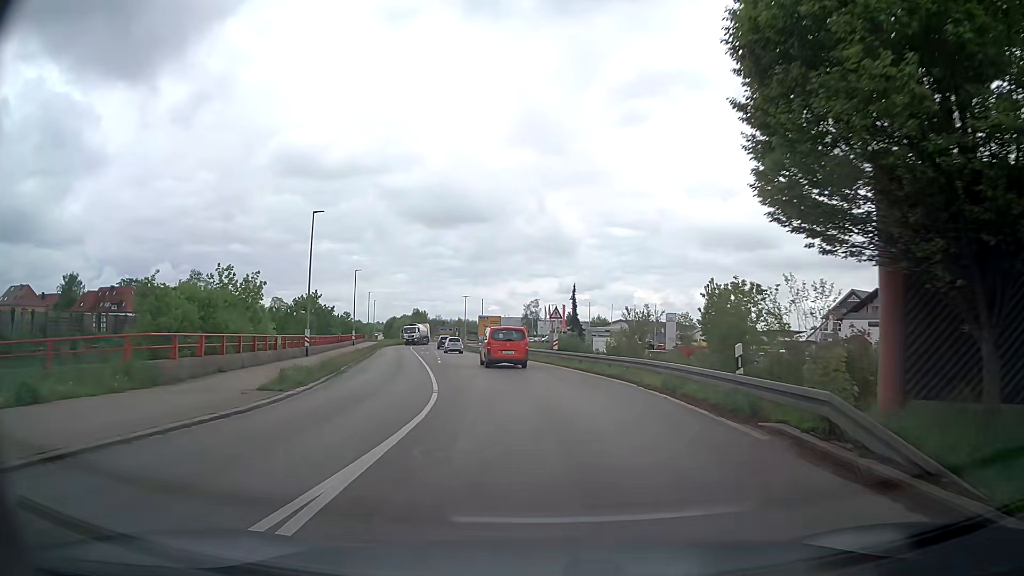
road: secondary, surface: asphalt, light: Day
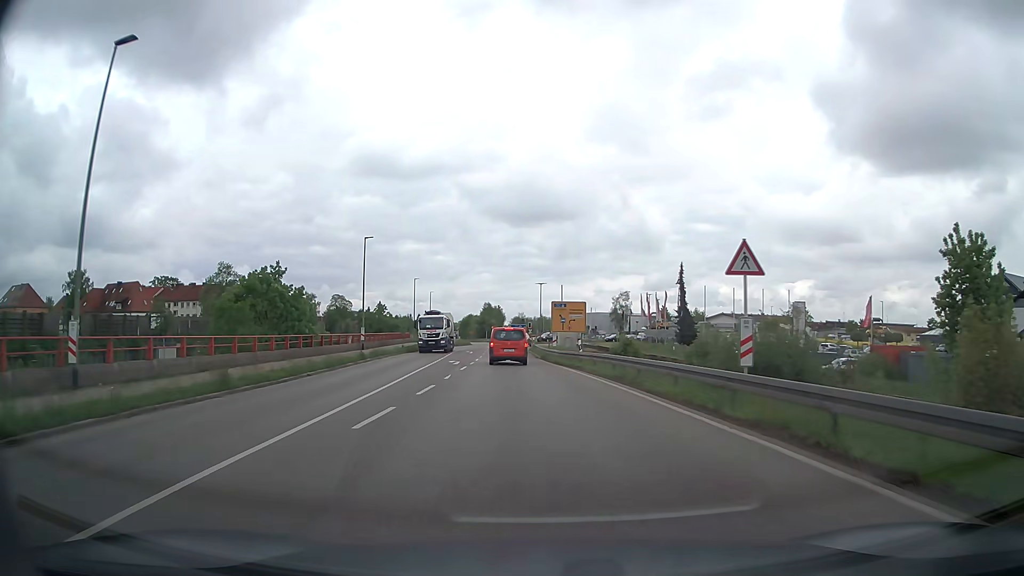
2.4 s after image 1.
(-1.4, +27.7) m; -7°
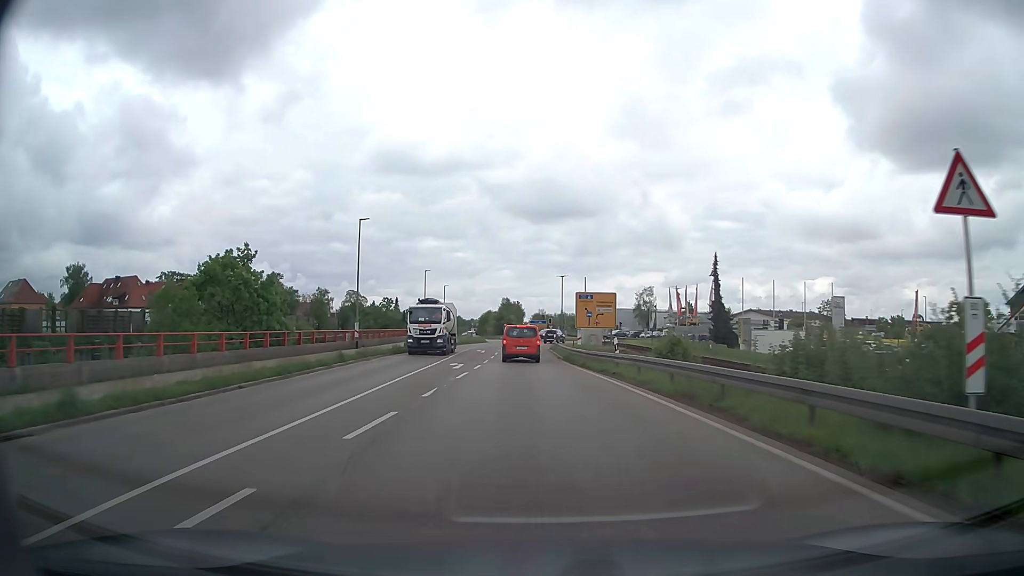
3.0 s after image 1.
(-0.1, +7.4) m; -2°
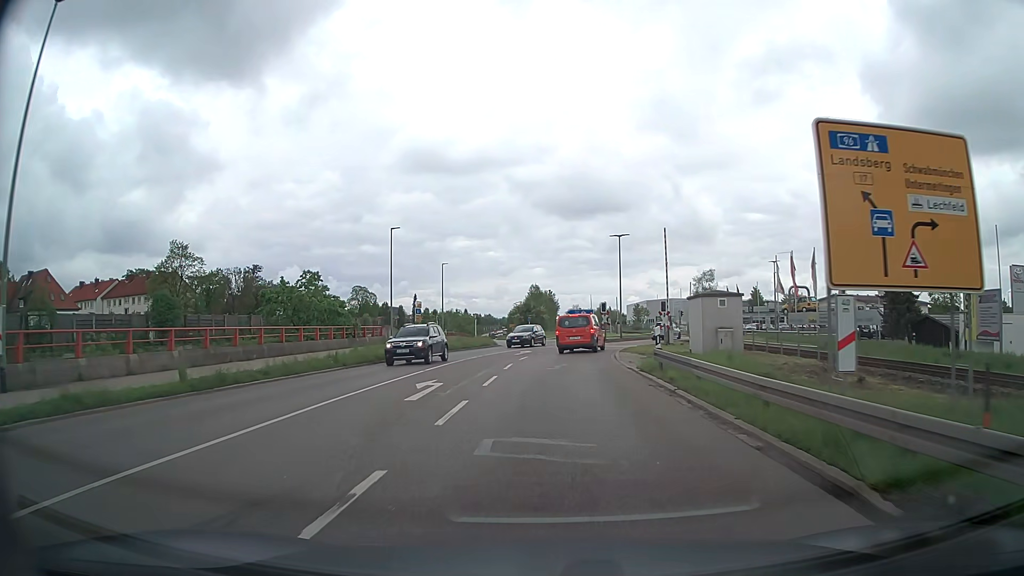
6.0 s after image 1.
(-1.0, +35.1) m; -3°
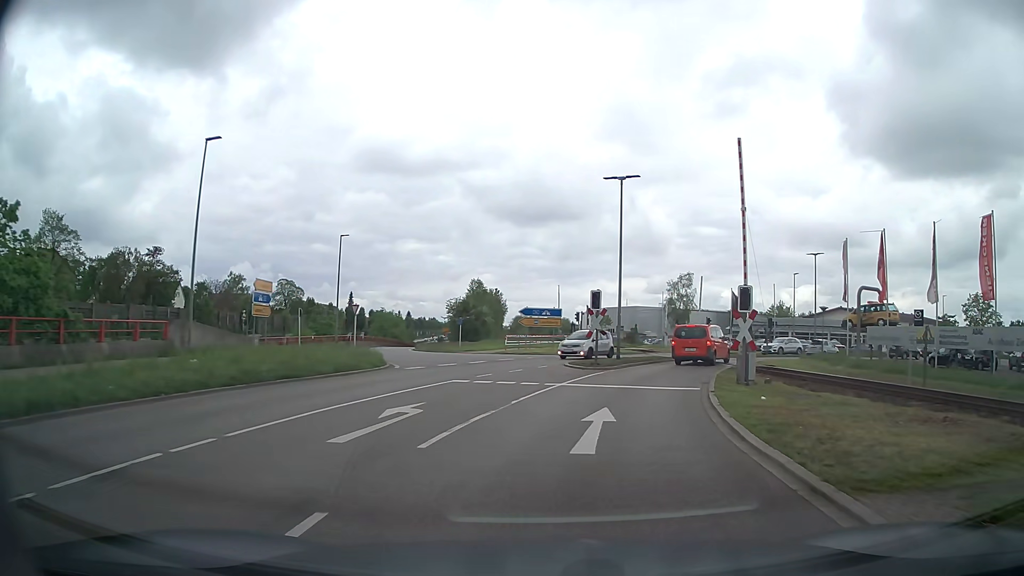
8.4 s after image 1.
(+0.3, +25.2) m; +4°
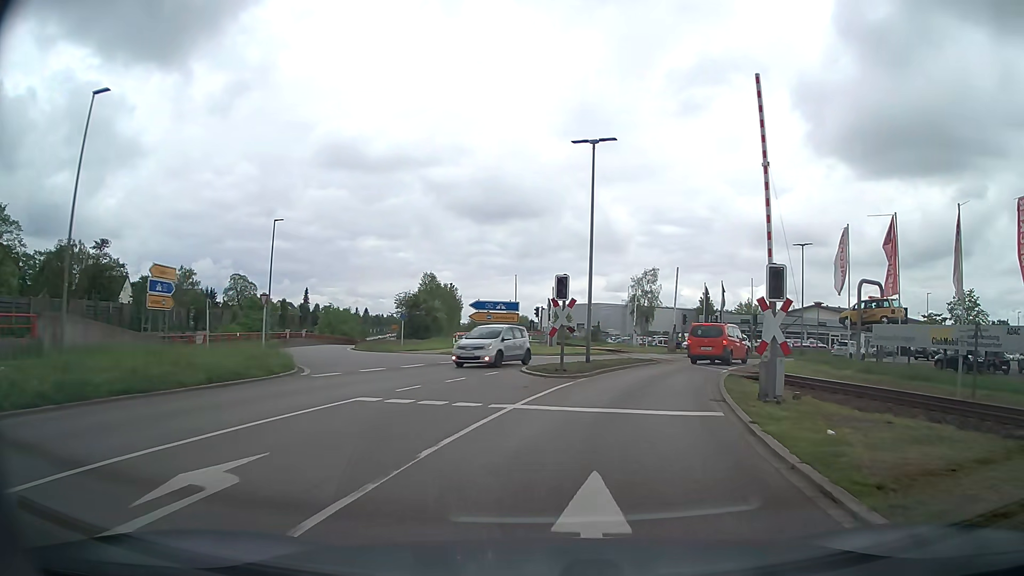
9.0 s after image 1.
(+0.2, +6.0) m; +4°
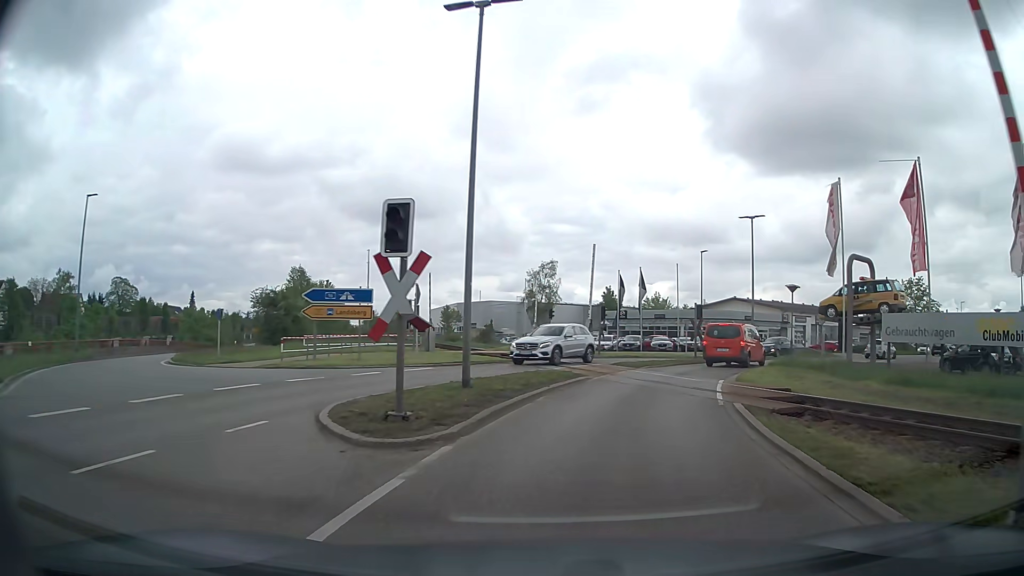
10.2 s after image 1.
(+0.8, +11.7) m; +9°
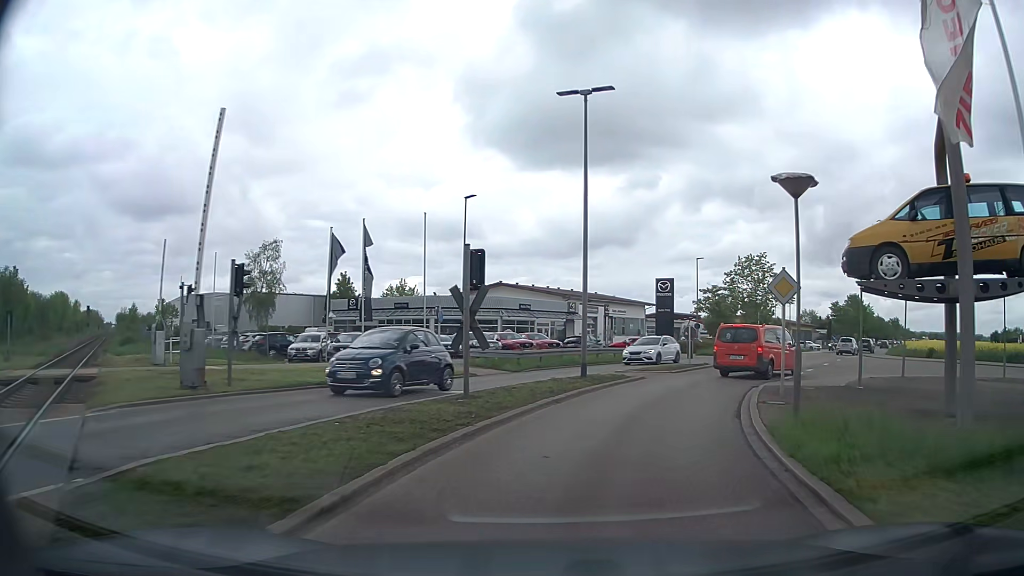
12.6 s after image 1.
(+4.1, +22.1) m; +20°
(+1, +10) (+4, +19) (+9, +28) (+14, +37) (+20, +45) (+26, +53) (+32, +61) (+37, +69) (+43, +78) (+49, +86) m
